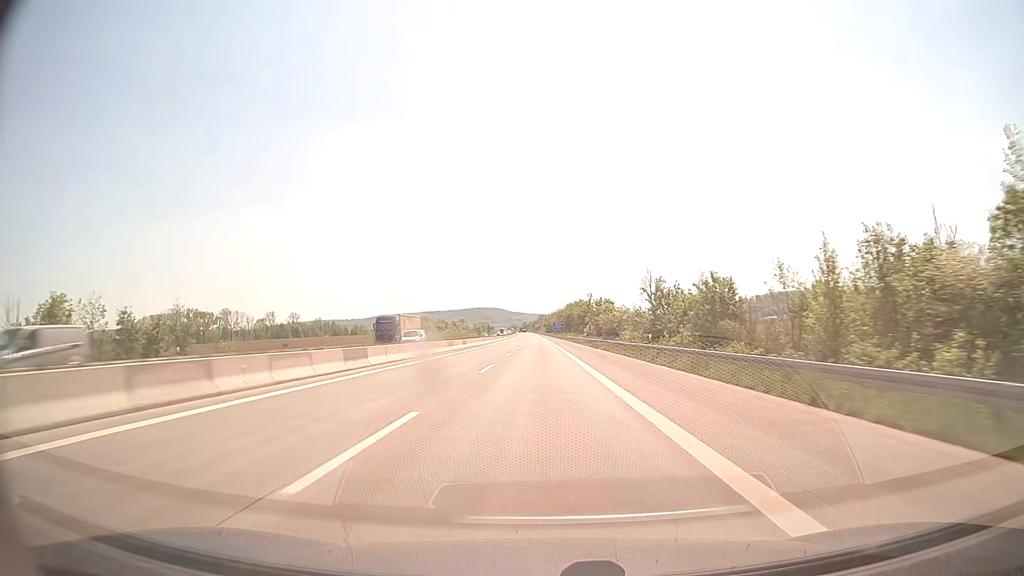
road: motorway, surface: concrete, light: Day
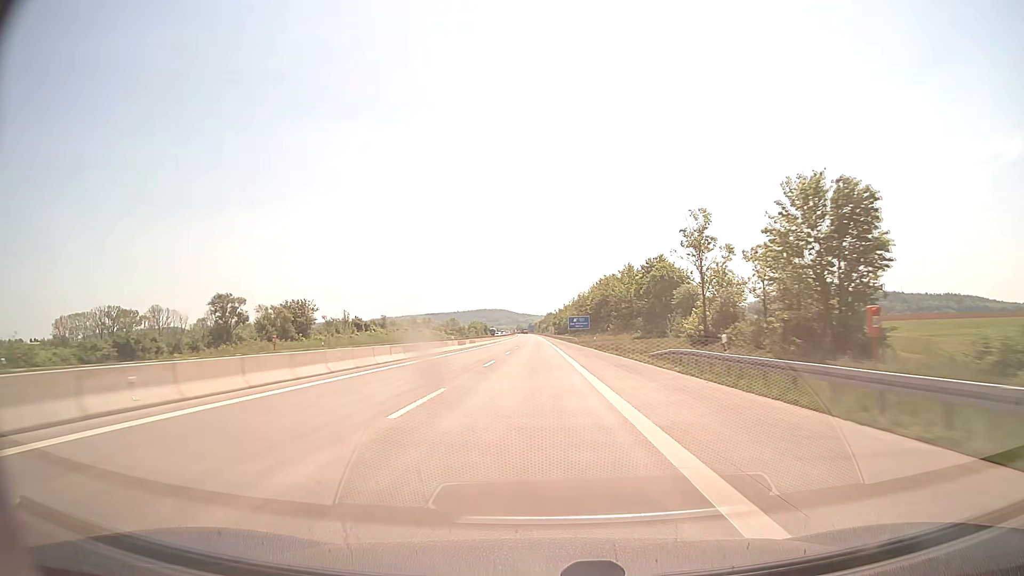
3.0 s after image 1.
(-0.5, +103.0) m; -1°
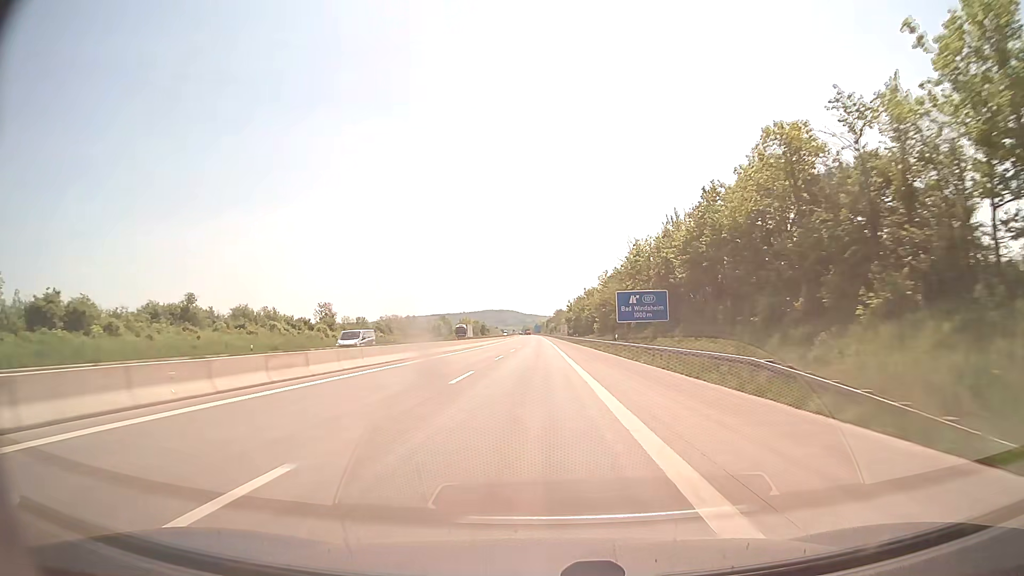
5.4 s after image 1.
(-0.4, +82.4) m; -1°
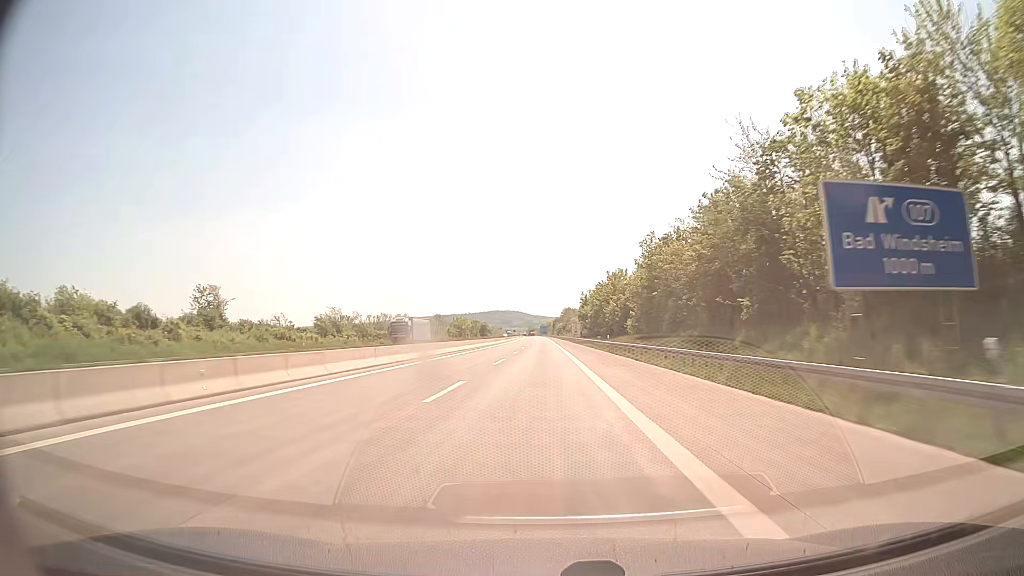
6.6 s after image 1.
(-0.2, +41.2) m; -1°
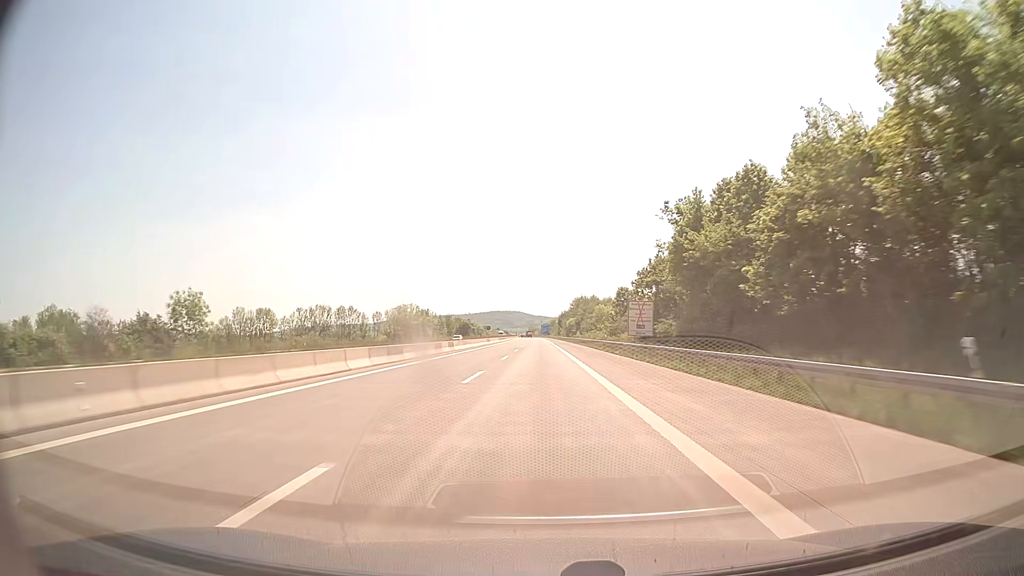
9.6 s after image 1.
(0.0, +103.0) m; 0°
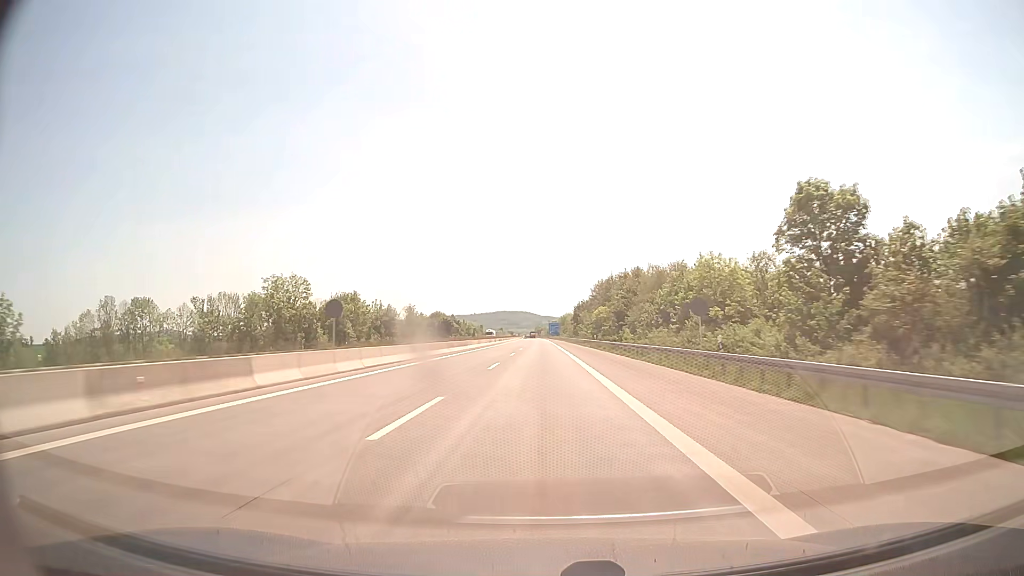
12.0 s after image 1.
(-0.4, +82.4) m; -1°
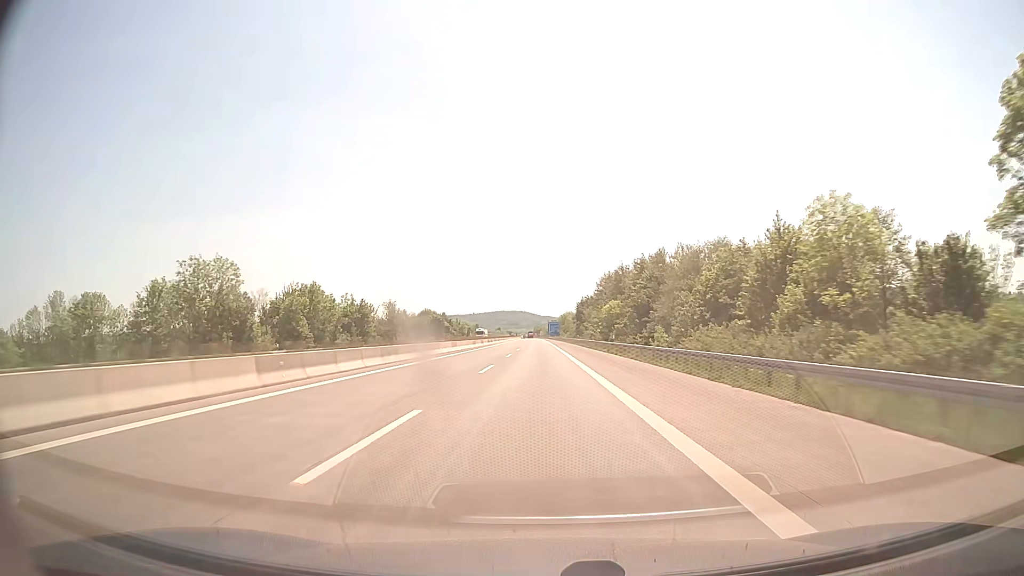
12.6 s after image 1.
(0.0, +20.6) m; 0°
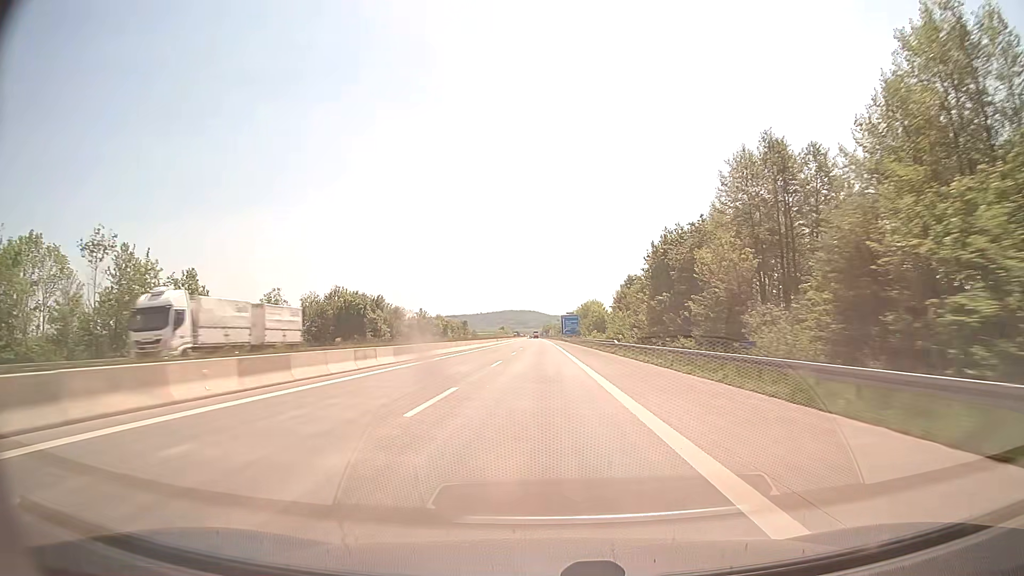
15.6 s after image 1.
(-0.5, +103.0) m; -1°
(0, +10) (0, +20) (0, +30) (0, +40) (0, +50) (0, +60) (0, +70) (0, +80) (0, +90) (0, +100) m
